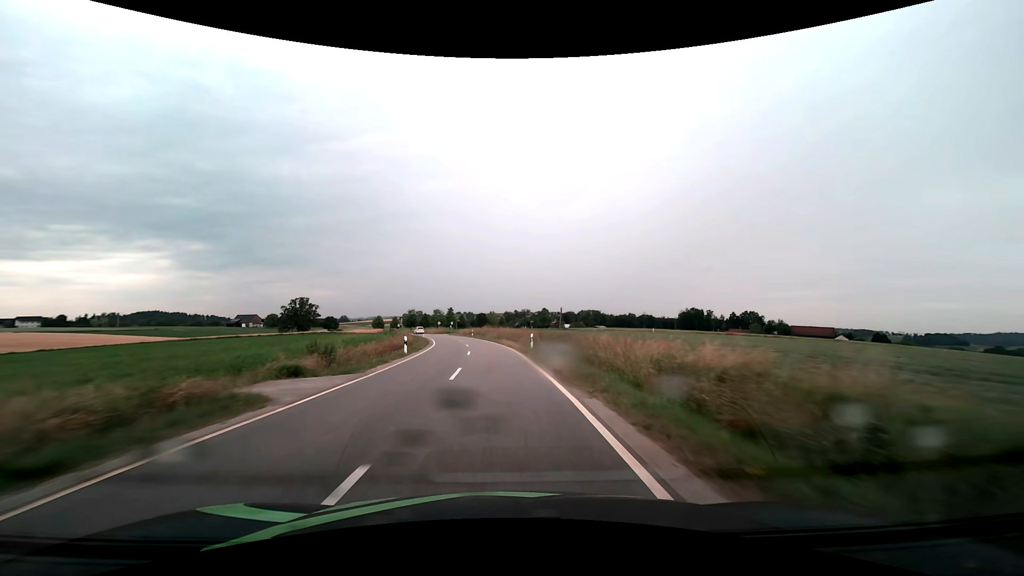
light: Day
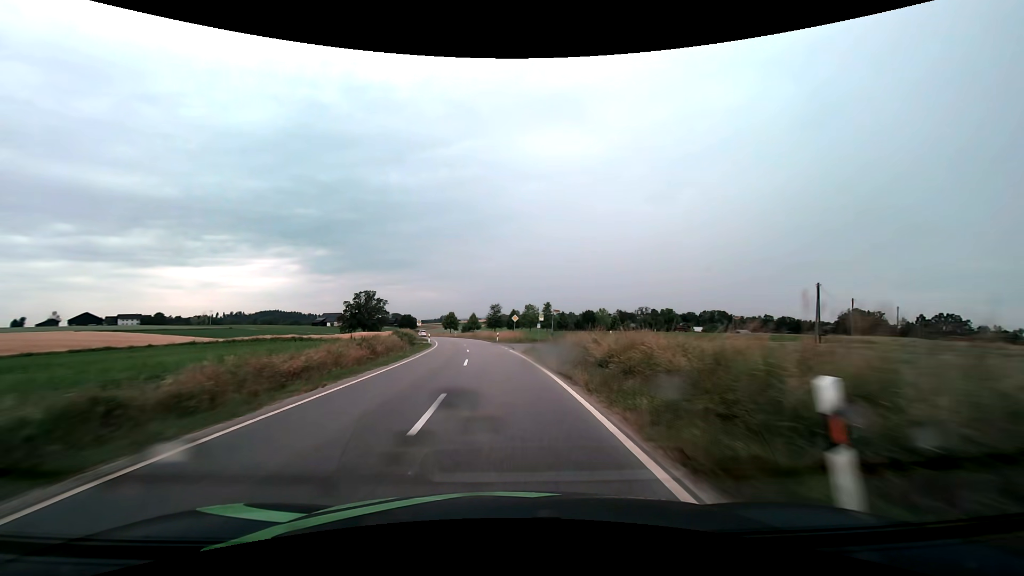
(-6.3, +67.4) m; -11°
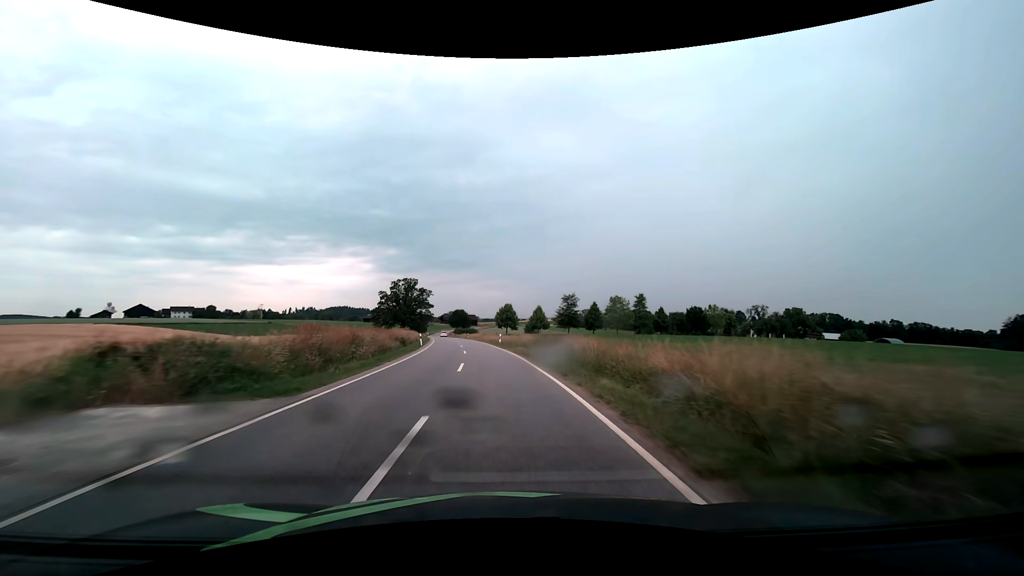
(-3.3, +51.1) m; -7°
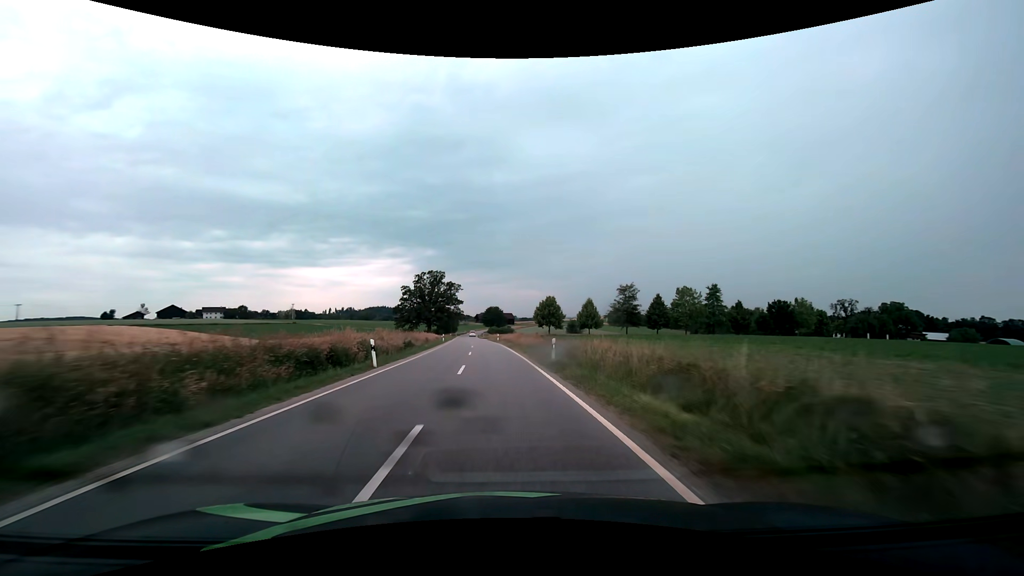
(-0.9, +25.0) m; -4°
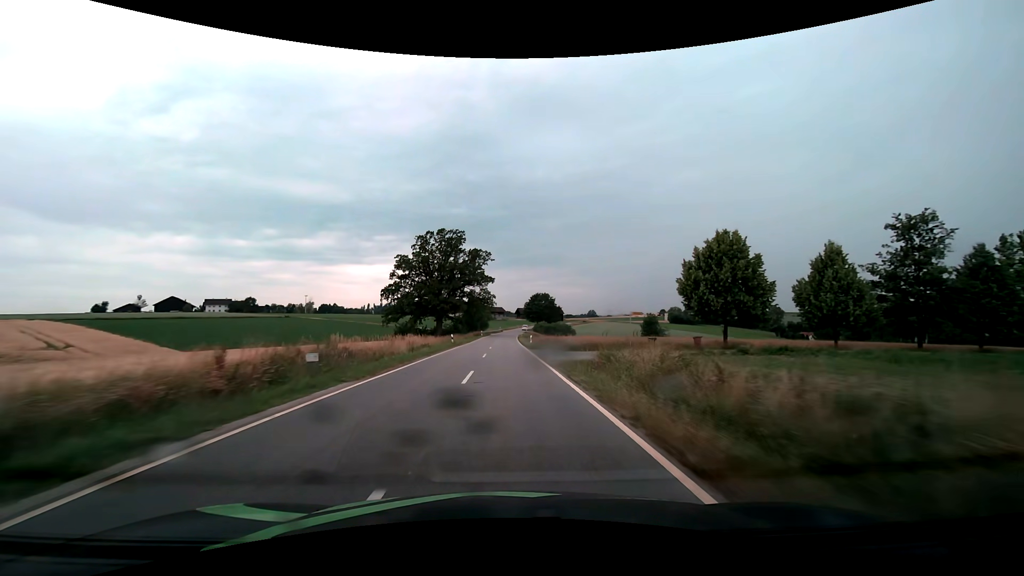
(-3.8, +63.9) m; -5°
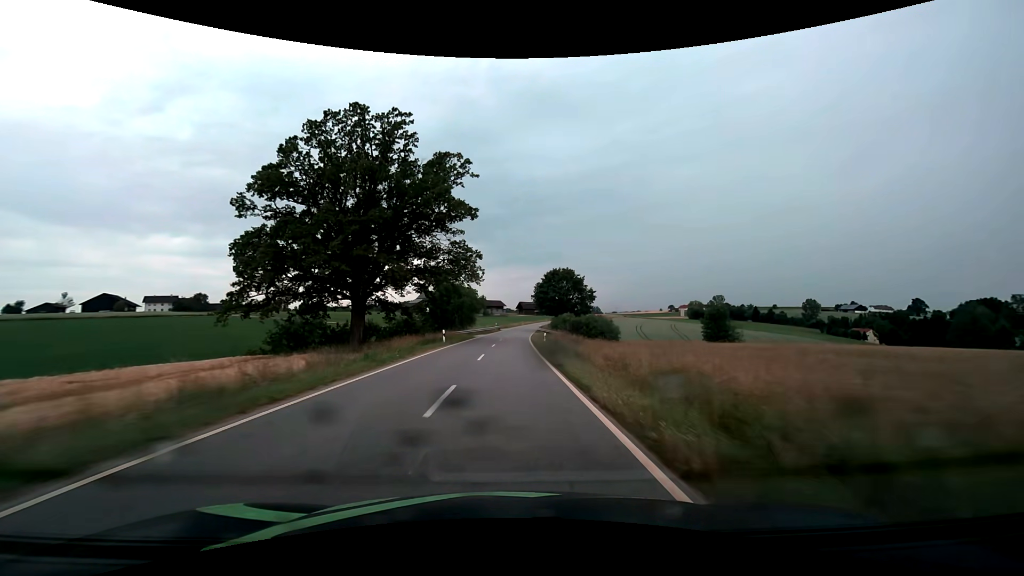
(0.0, +53.9) m; 0°
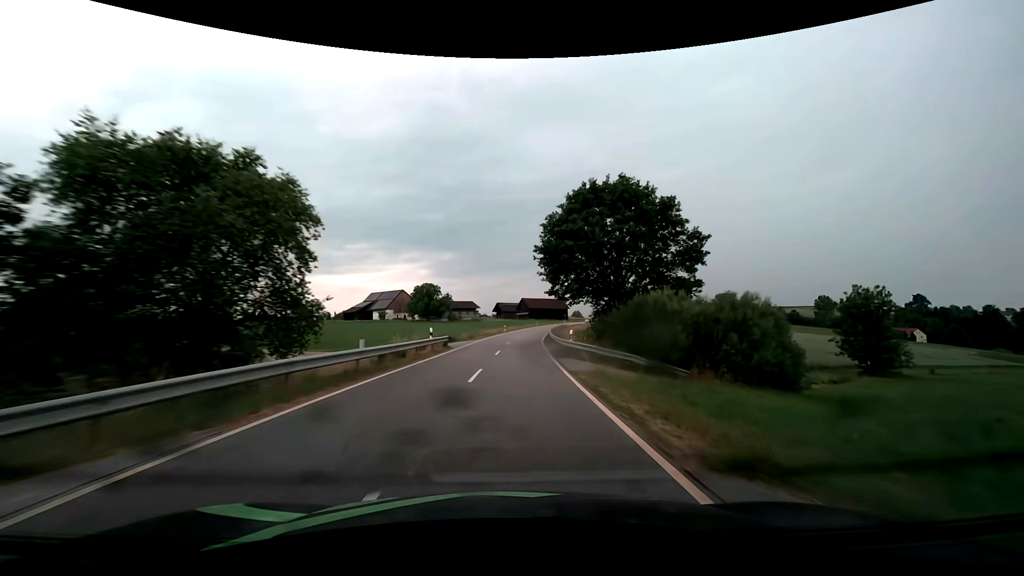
(+0.8, +56.1) m; +2°
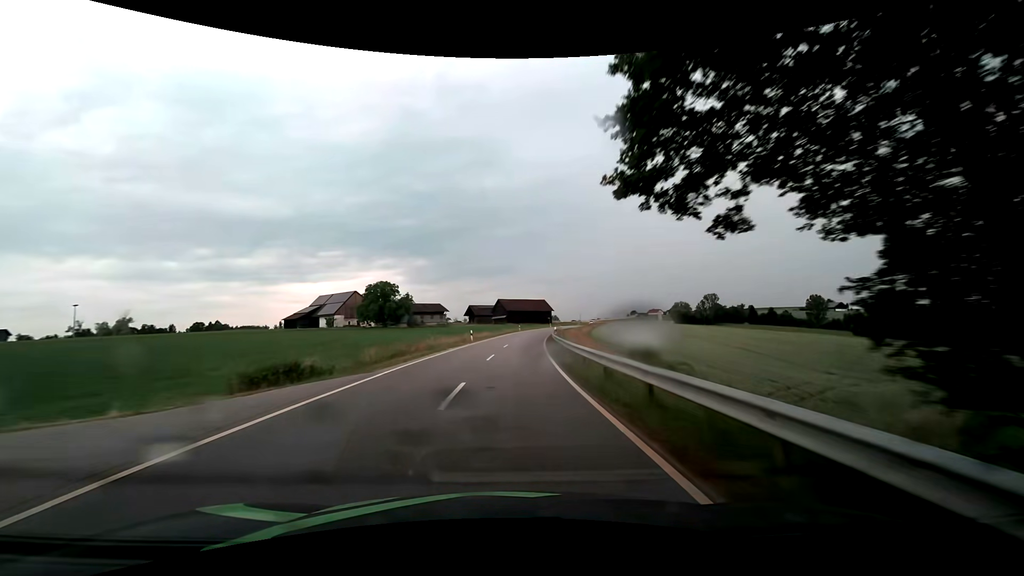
(+0.7, +28.6) m; +3°
(0, +10) (0, +20) (+1, +30) (+1, +40) (+2, +50) (+3, +60) (+4, +70) (+6, +80) (+7, +90) (+9, +99) m
